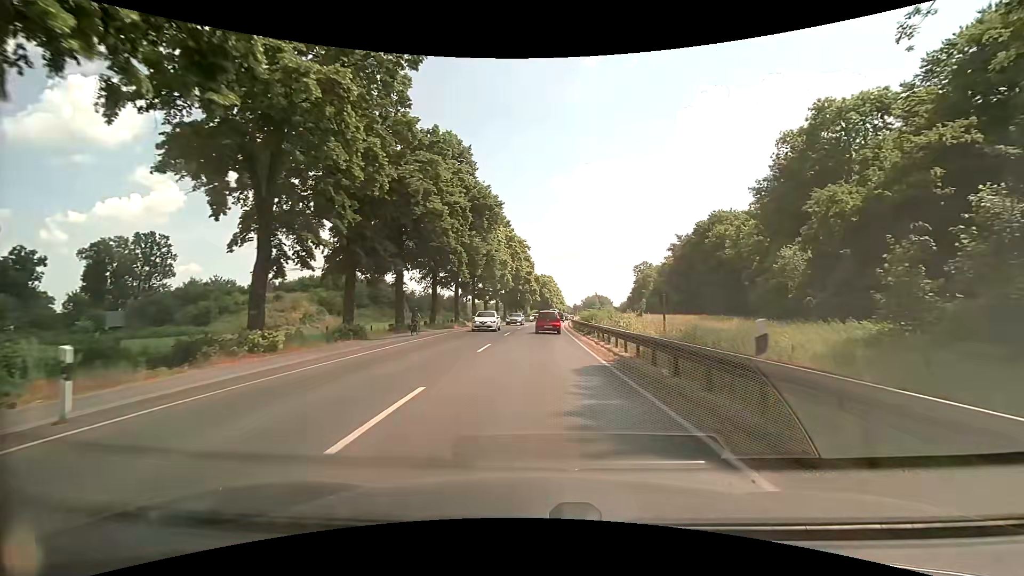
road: primary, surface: asphalt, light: Day
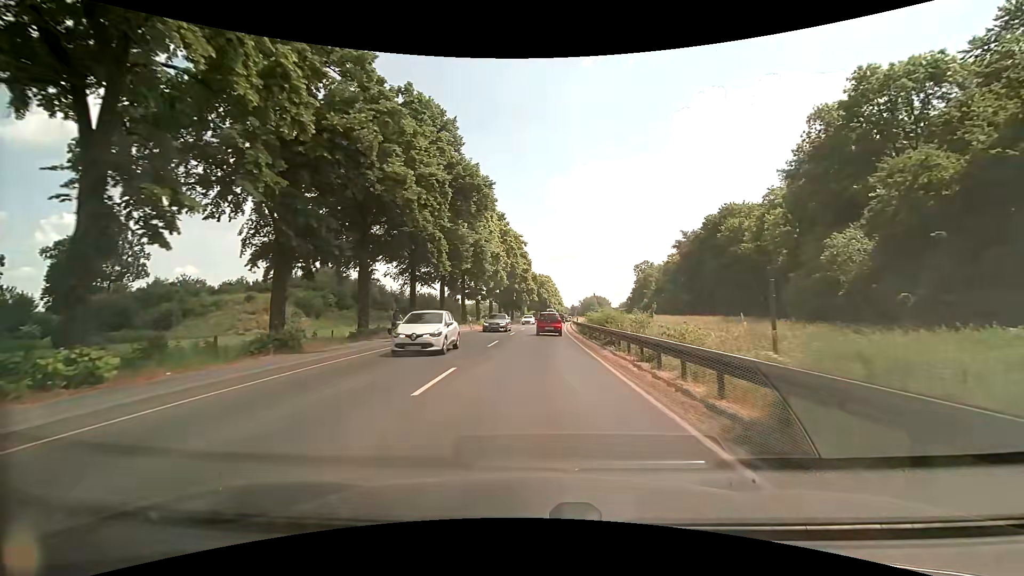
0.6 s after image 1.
(0.0, +8.6) m; 0°
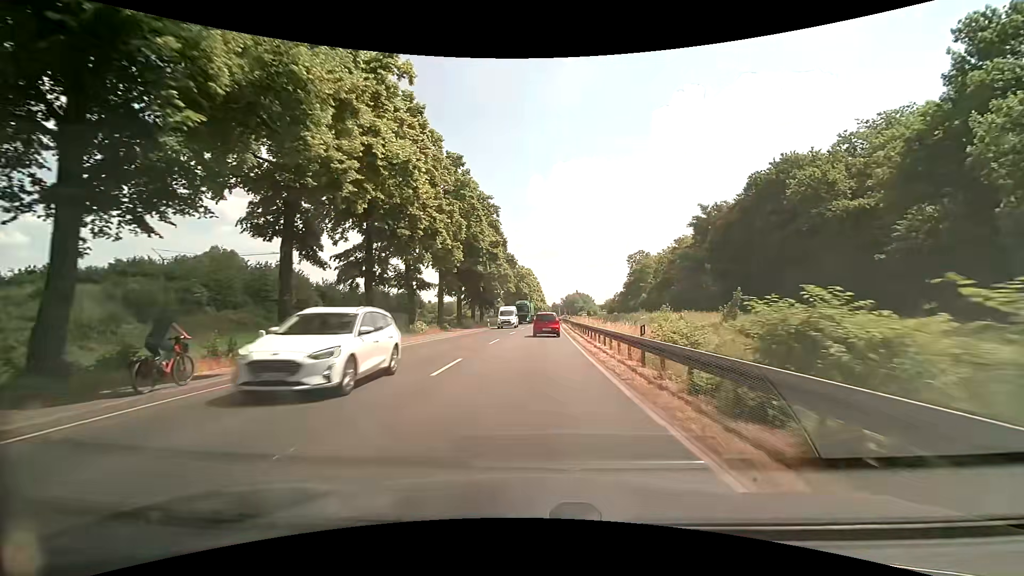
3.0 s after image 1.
(+0.5, +33.4) m; +2°
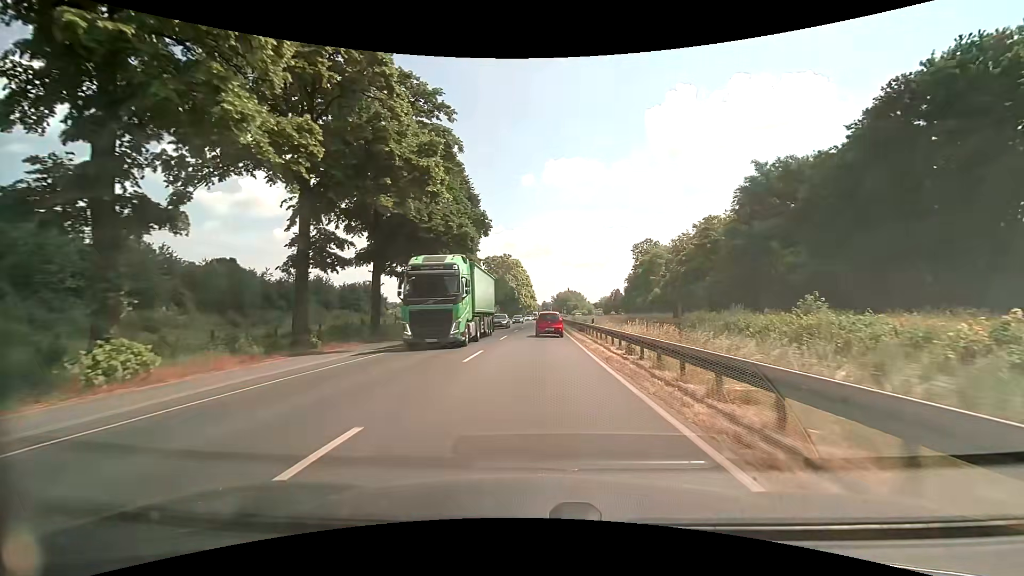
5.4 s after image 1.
(+0.5, +33.1) m; +2°
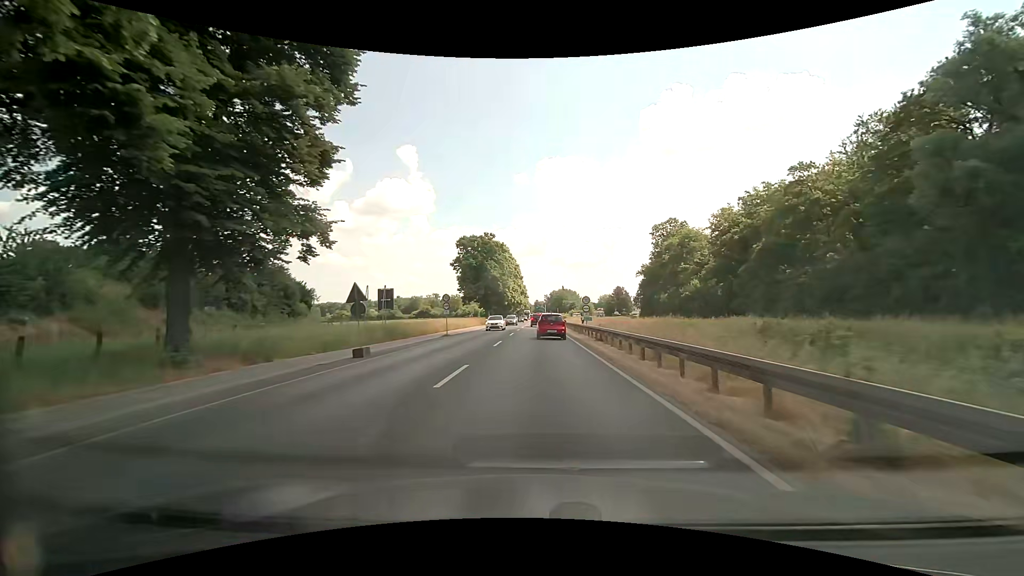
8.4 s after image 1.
(+0.3, +41.3) m; +1°
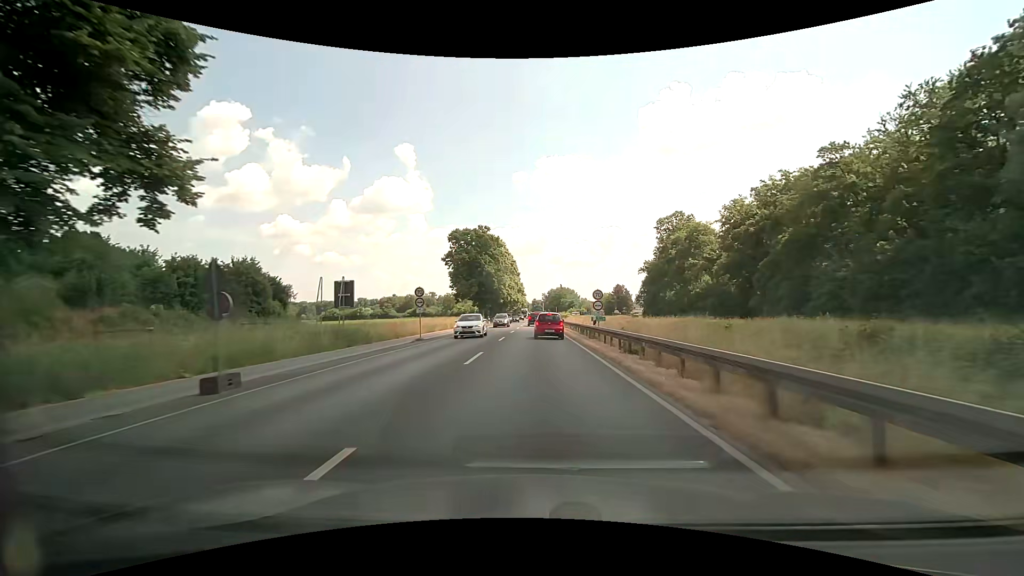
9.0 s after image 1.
(+0.1, +8.2) m; +1°
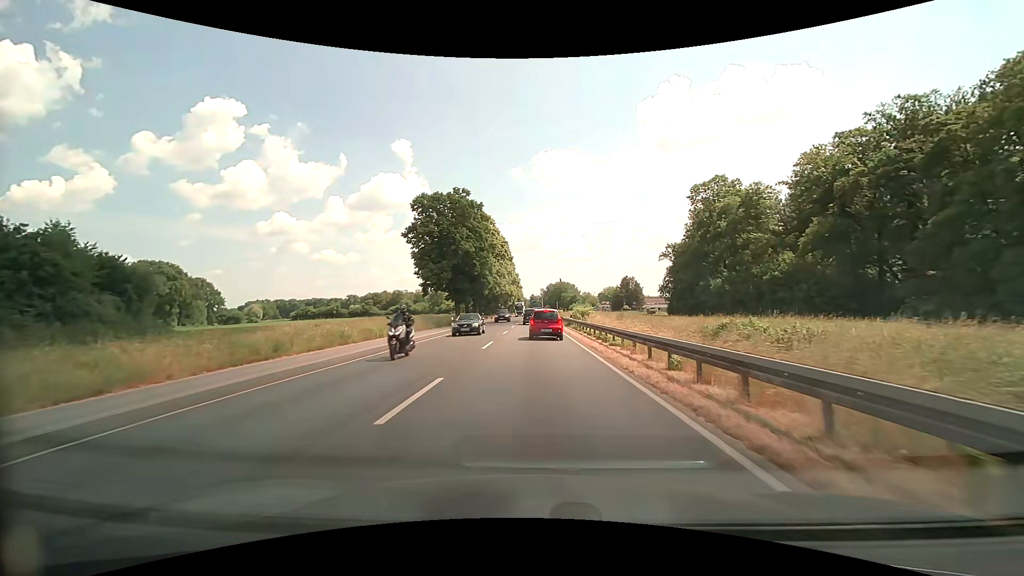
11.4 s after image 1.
(-0.1, +31.3) m; 0°
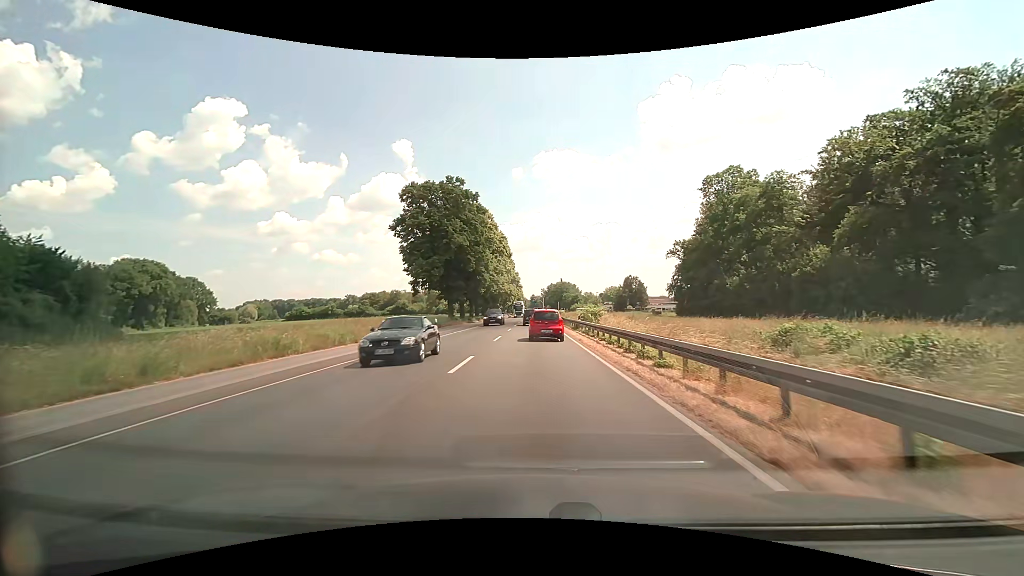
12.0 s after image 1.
(0.0, +7.1) m; 0°
(0, +10) (0, +20) (0, +30) (0, +40) (0, +50) (0, +60) (0, +70) (0, +80) (0, +90) (0, +100) m
